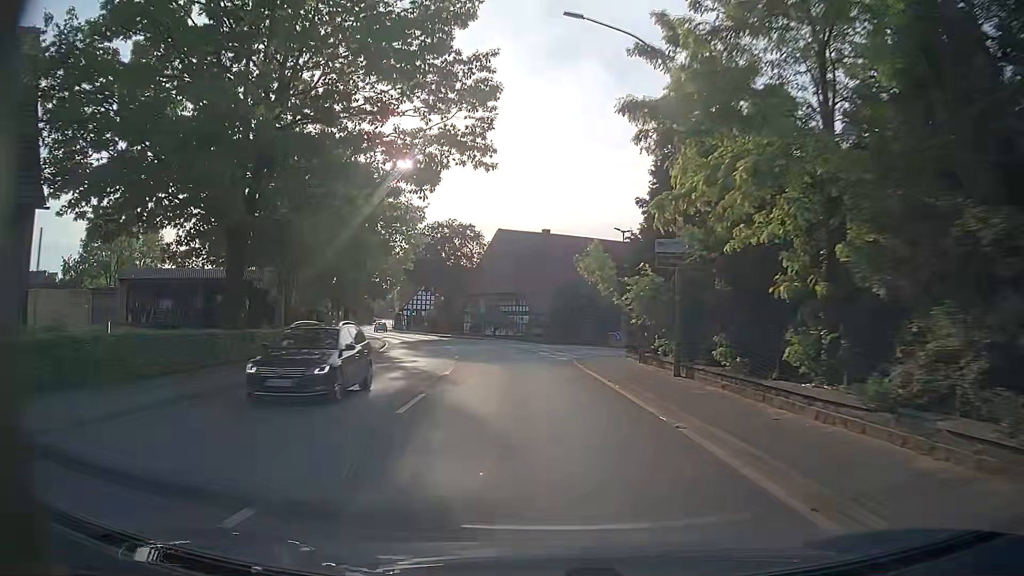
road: primary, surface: asphalt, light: Day
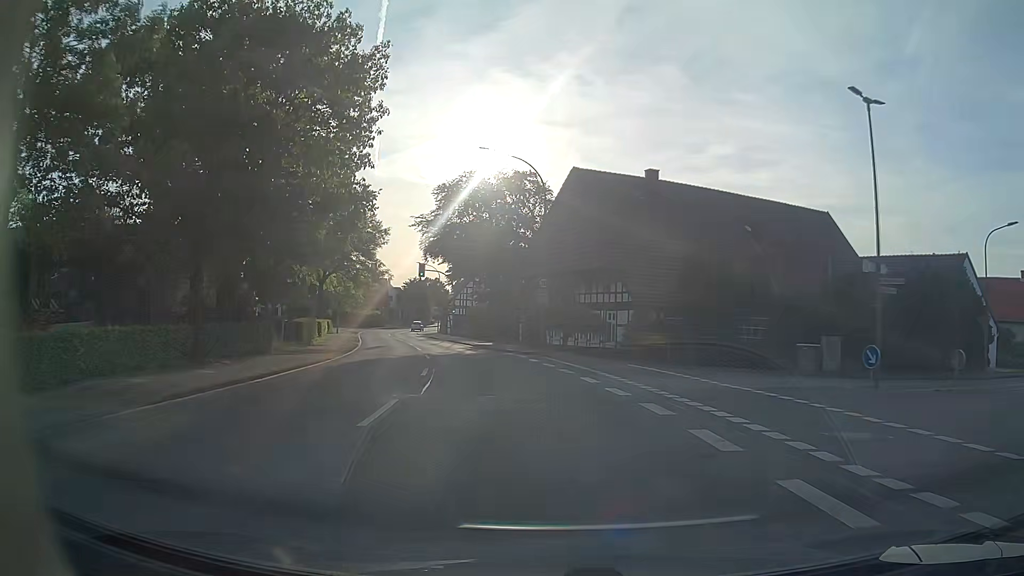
(-1.3, +29.2) m; -6°
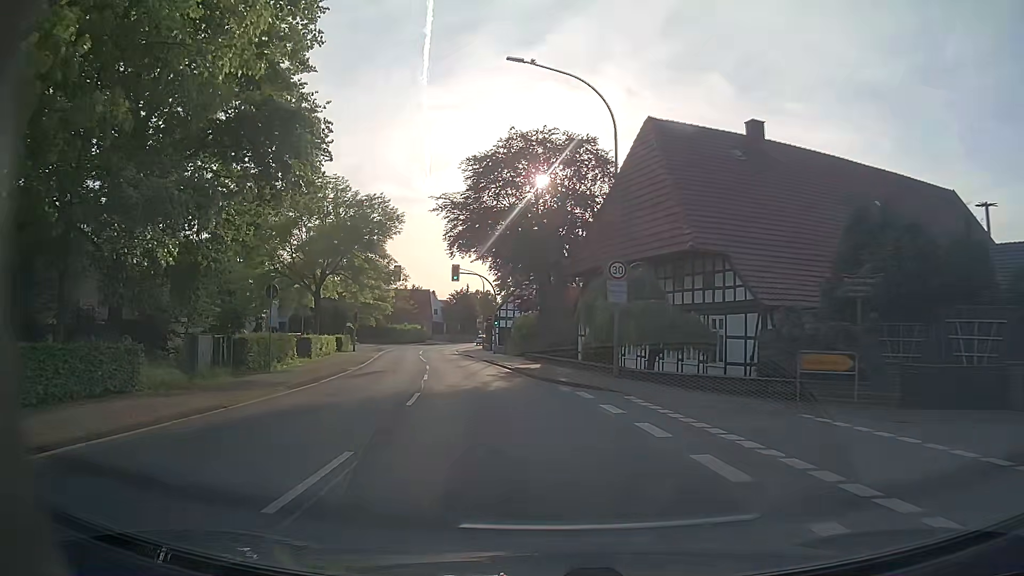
(-0.6, +12.9) m; -5°
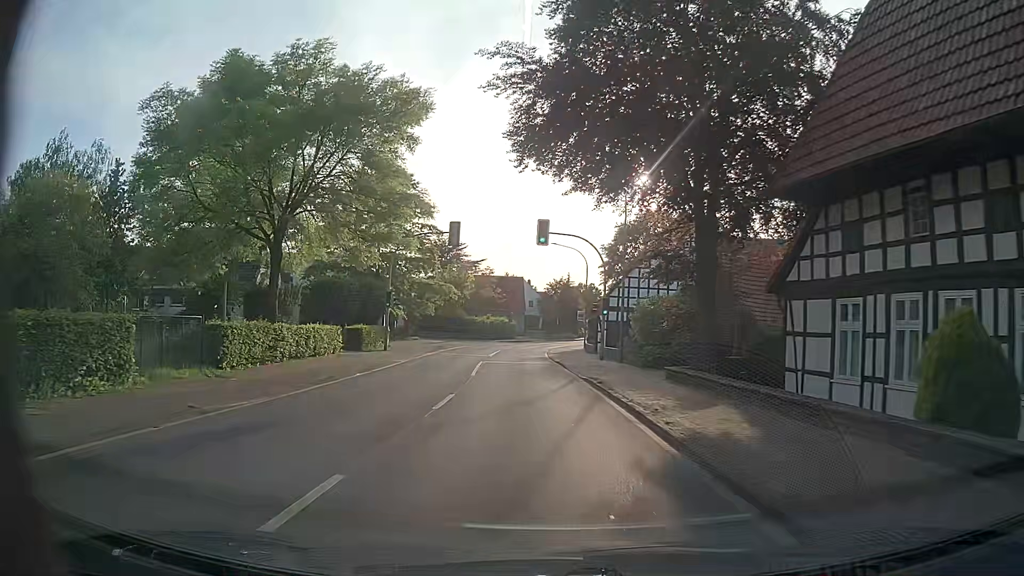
(-1.7, +20.1) m; -9°
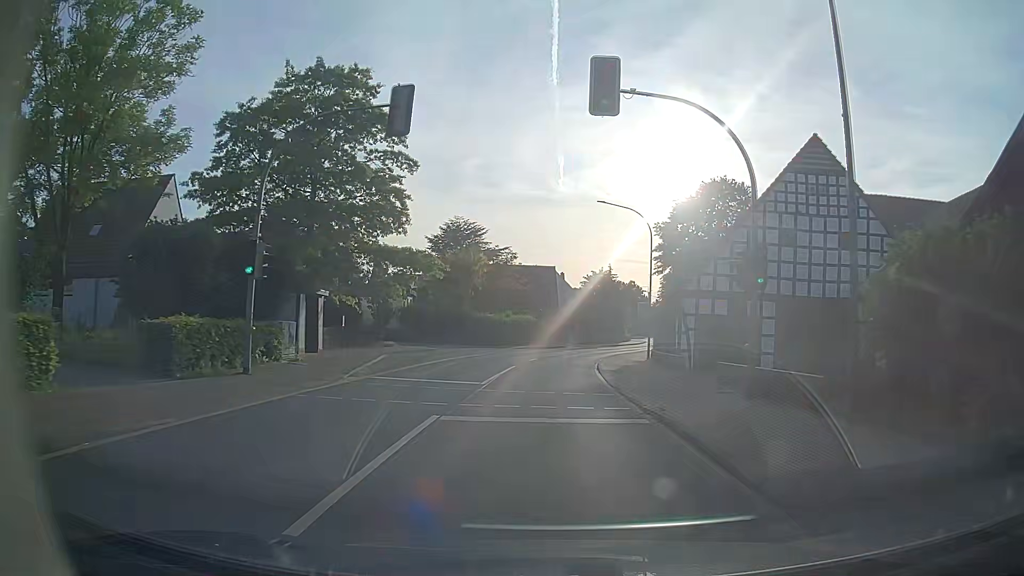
(-1.1, +21.8) m; -3°
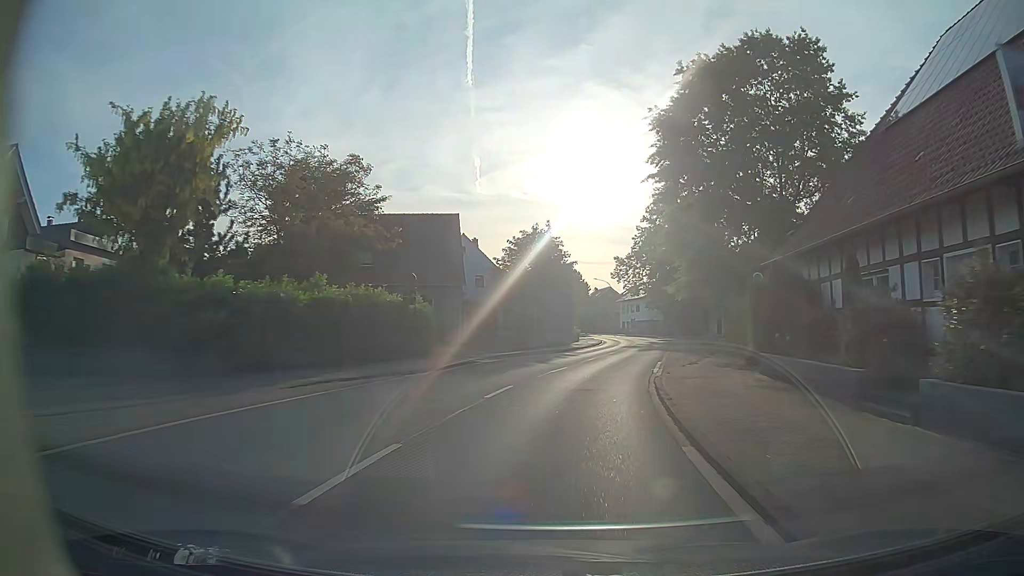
(+1.1, +39.0) m; +5°
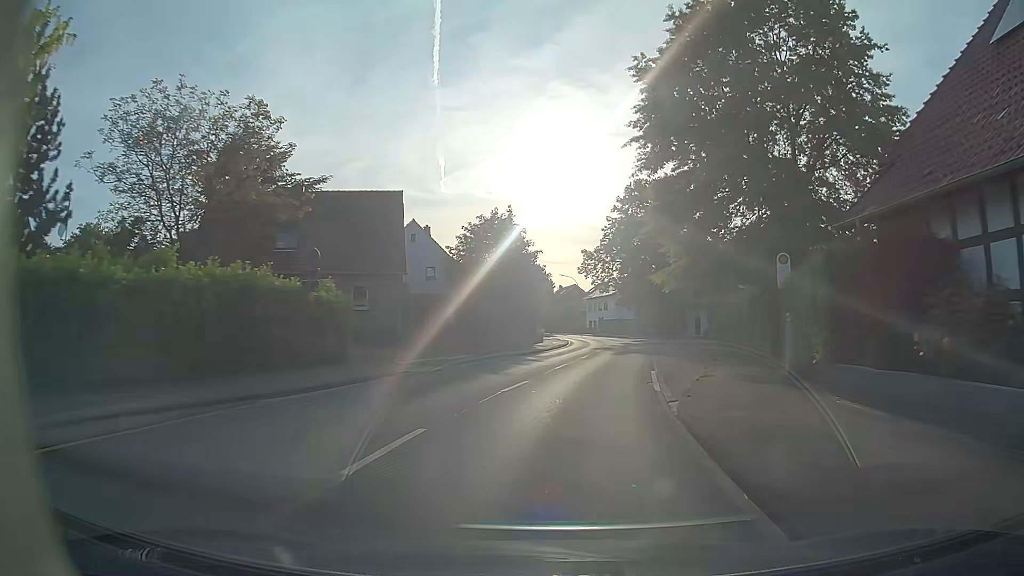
(+0.2, +7.9) m; +3°
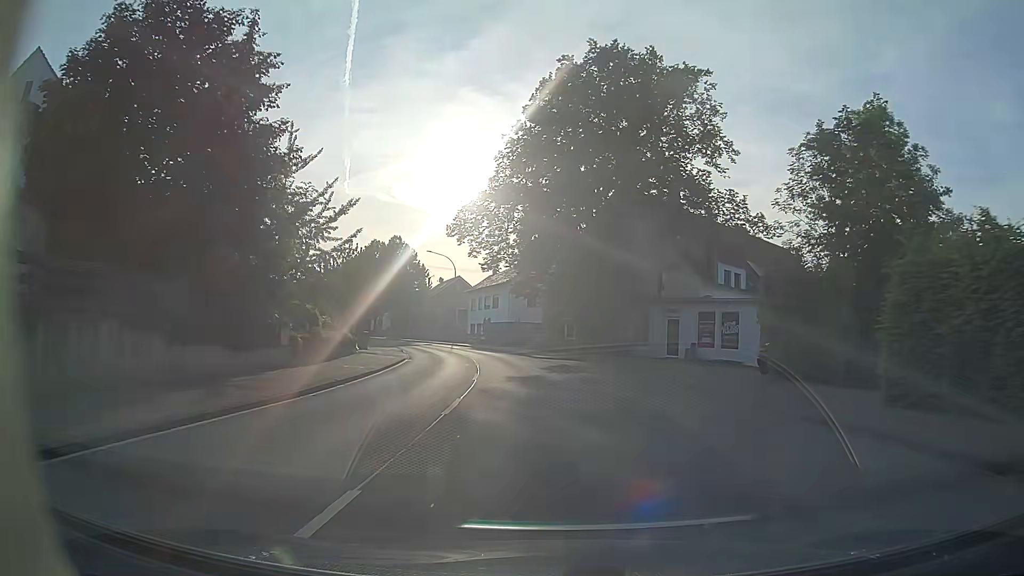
(+4.1, +39.3) m; +9°
(0, +10) (0, +20) (-1, +30) (-3, +40) (-5, +50) (-8, +59) (-12, +68) (-16, +77) (-21, +86) (-26, +95) m
